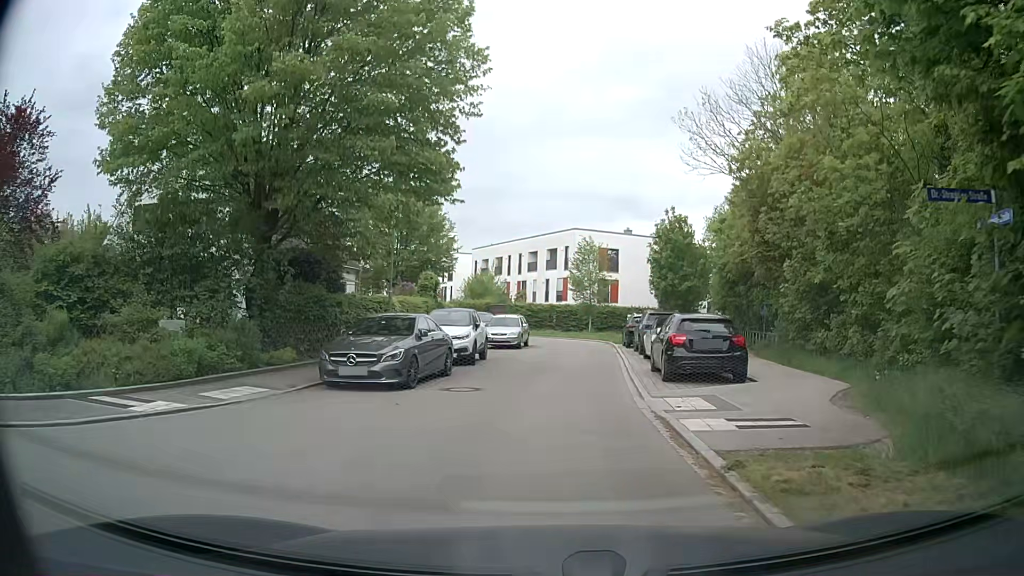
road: residential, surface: asphalt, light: Day
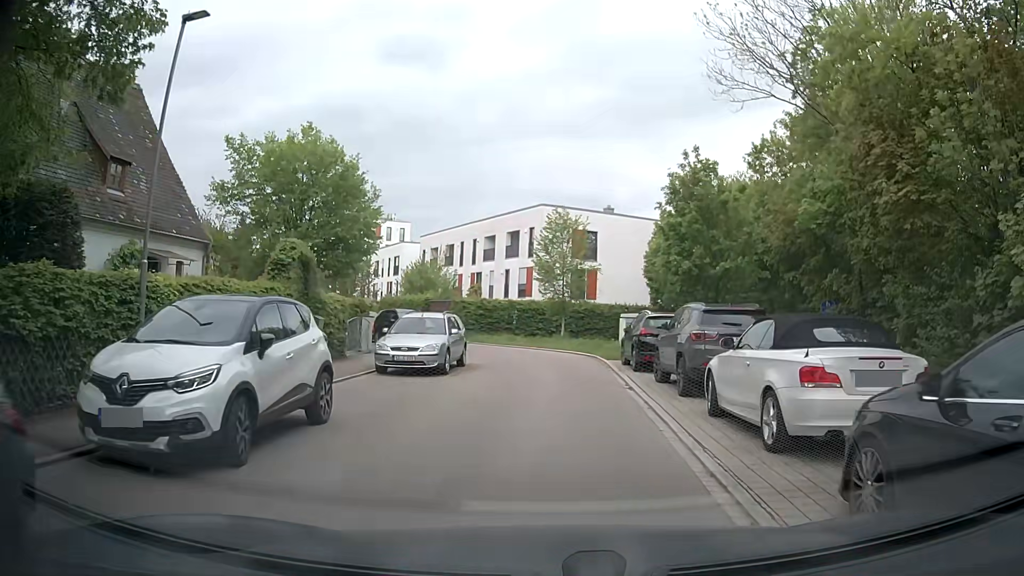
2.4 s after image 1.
(+0.5, +13.0) m; +3°
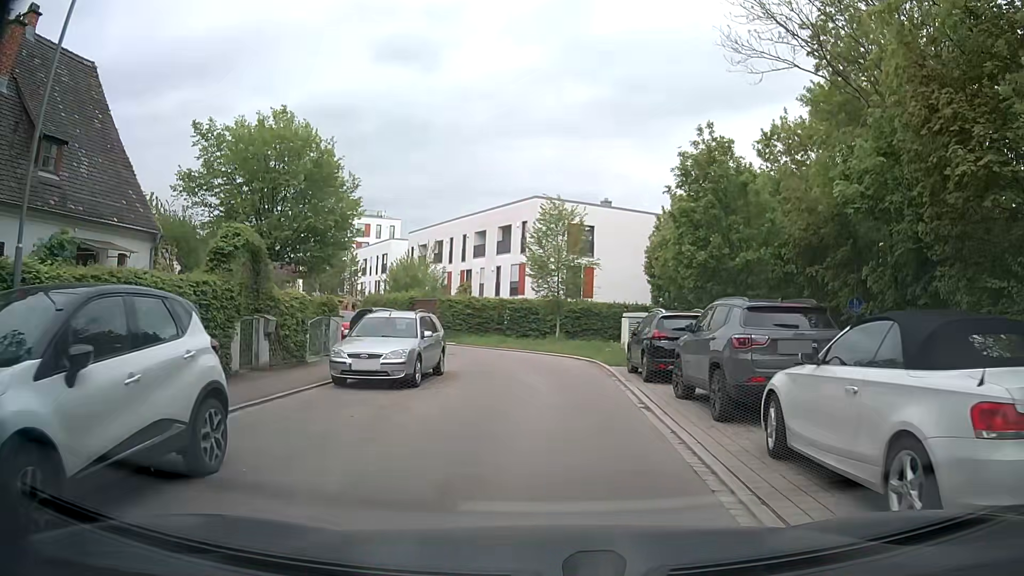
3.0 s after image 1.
(0.0, +3.0) m; +2°
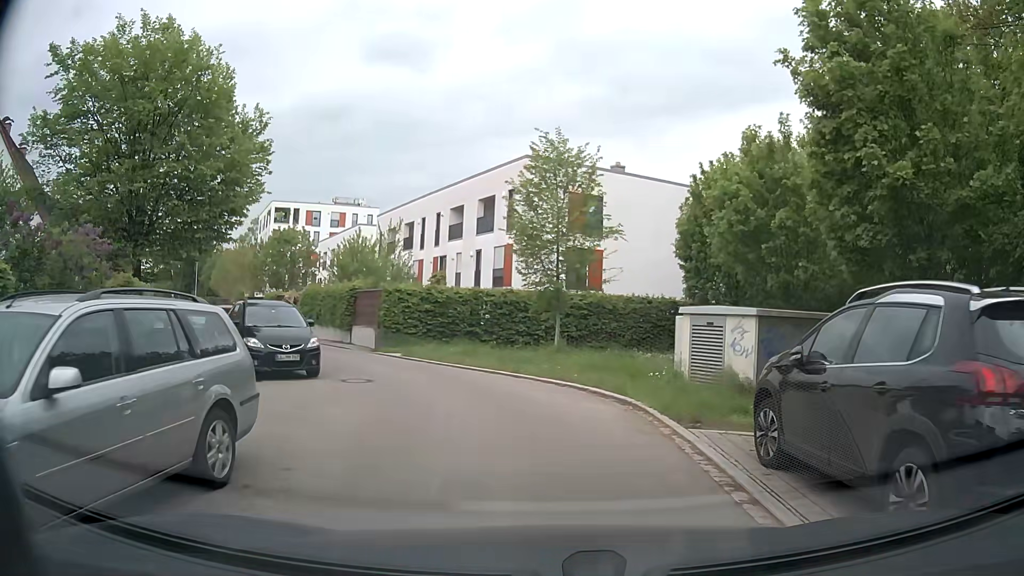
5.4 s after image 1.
(-0.2, +11.0) m; -1°
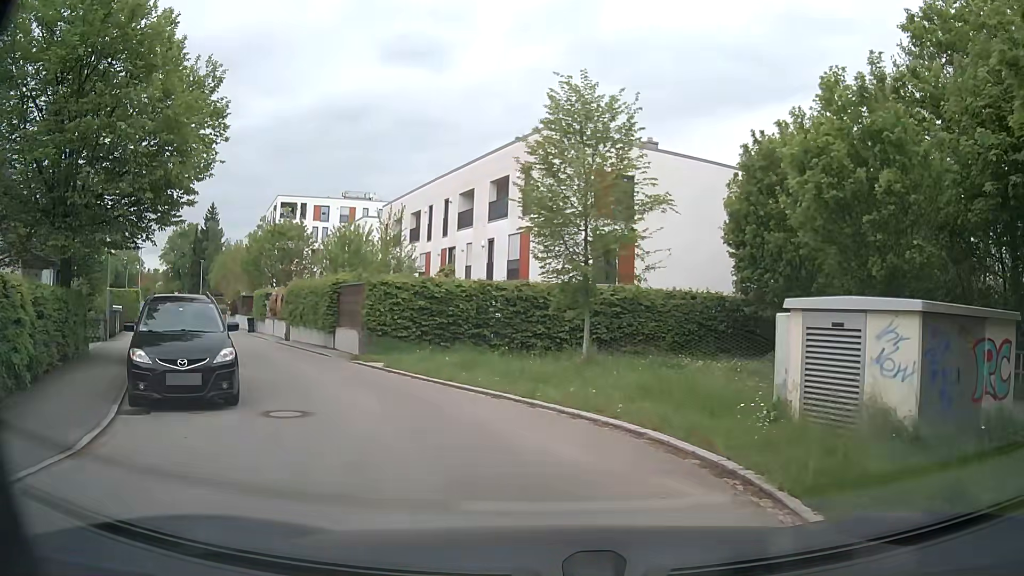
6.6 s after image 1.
(0.0, +4.9) m; -3°
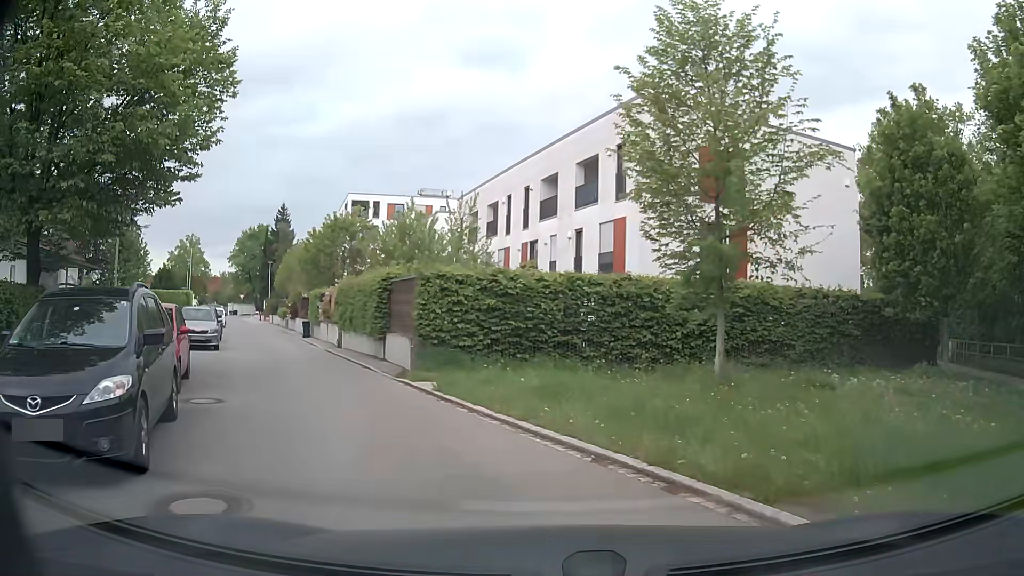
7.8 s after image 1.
(-0.1, +4.7) m; -5°
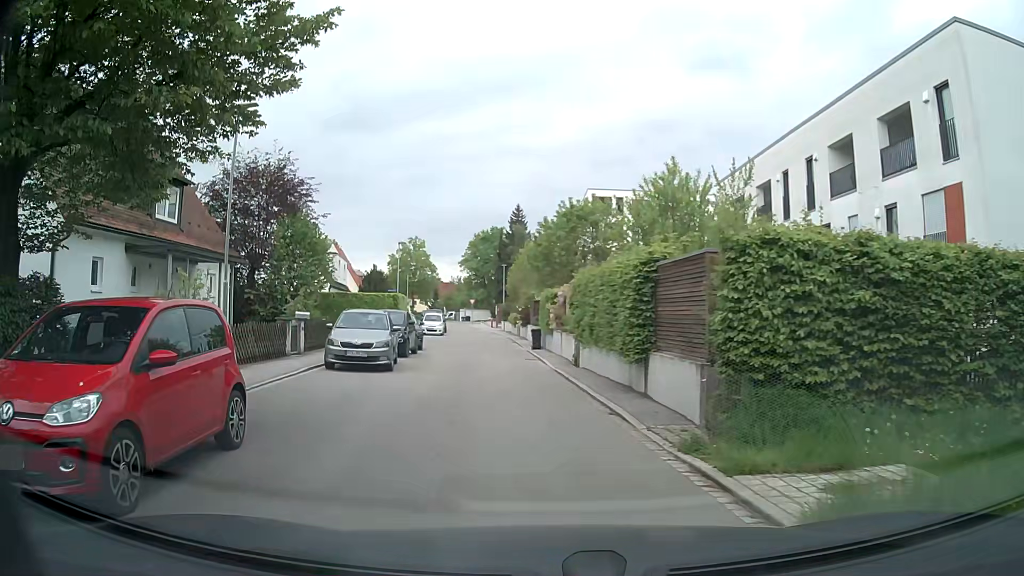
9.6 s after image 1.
(-1.4, +7.4) m; -22°
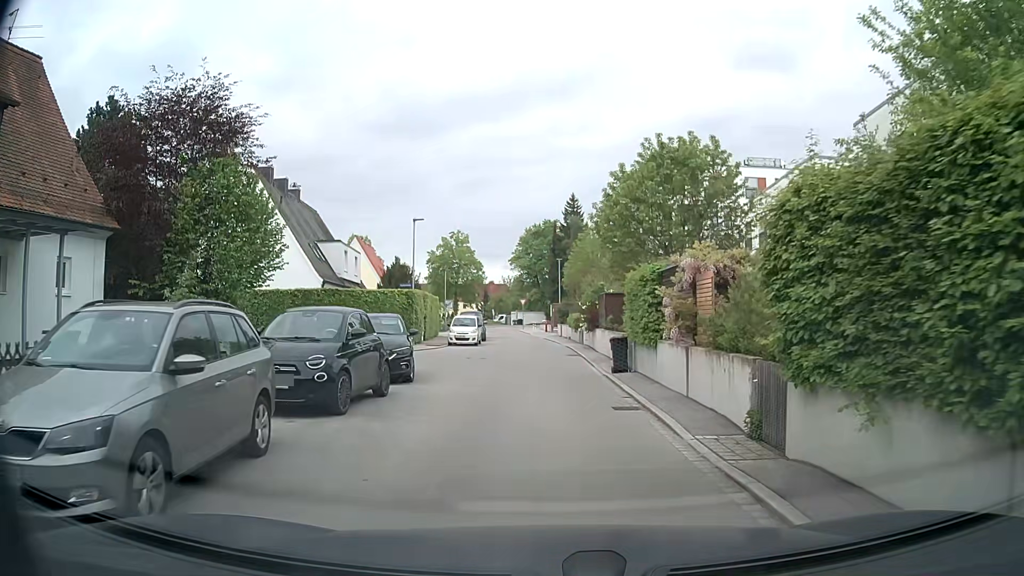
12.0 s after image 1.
(-0.6, +12.8) m; -4°
(0, +10) (0, +20) (0, +30) (-1, +40) (-2, +50) (-3, +60) (-4, +70) (-5, +80) (-7, +89) (-16, +93) m
